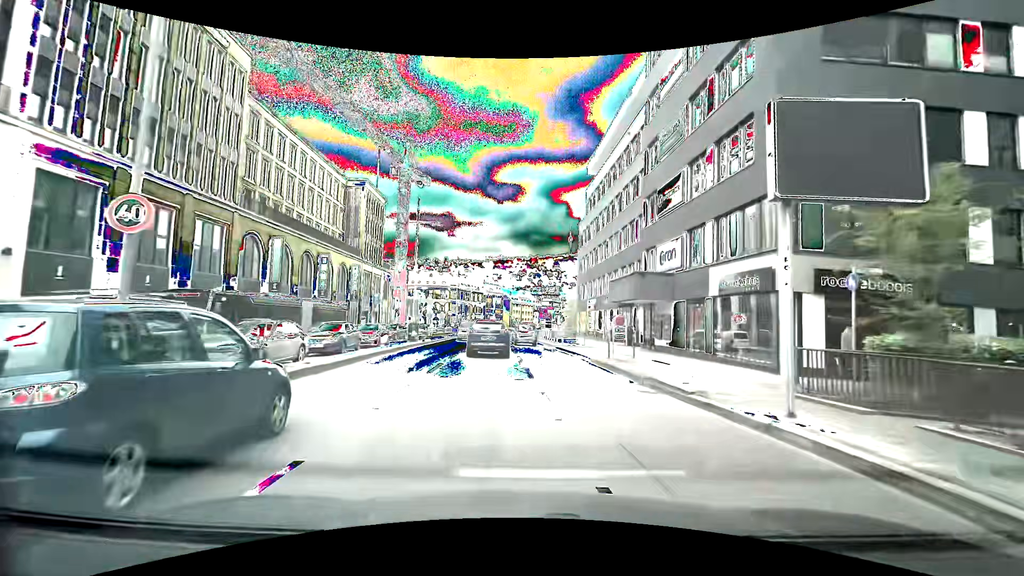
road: primary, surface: asphalt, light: Day
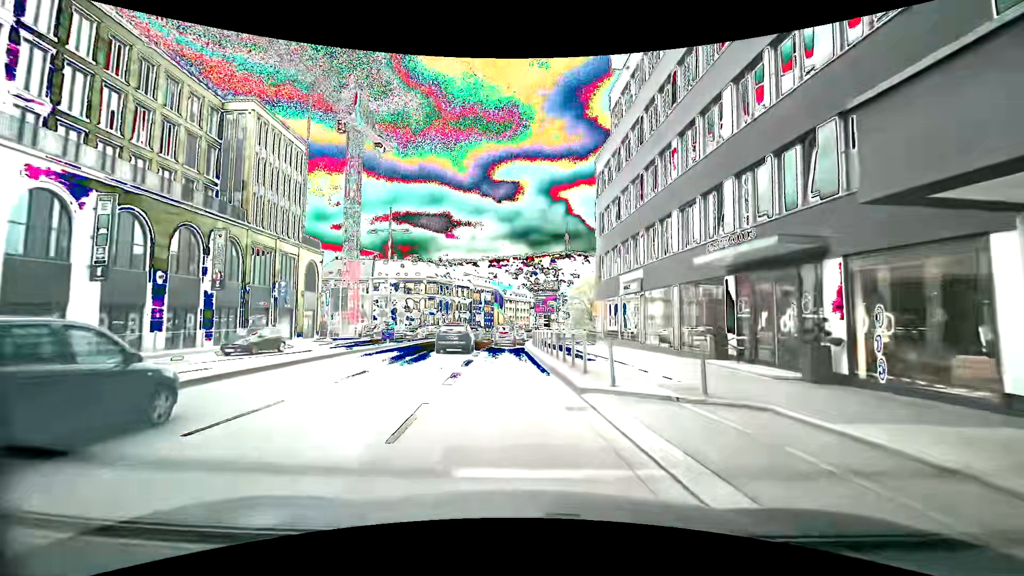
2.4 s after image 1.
(+0.7, +25.7) m; 0°
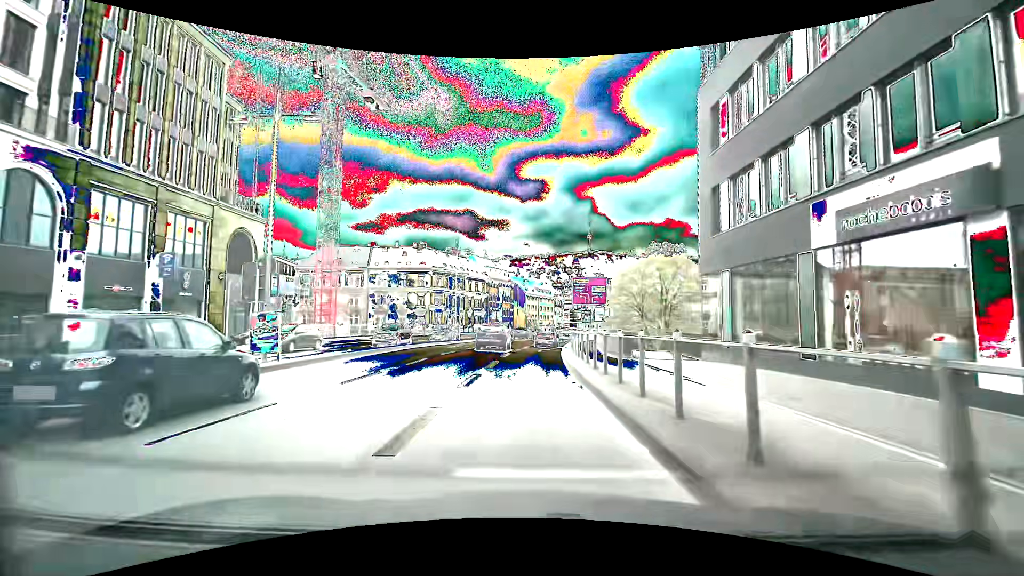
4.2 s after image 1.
(-0.8, +19.0) m; -3°
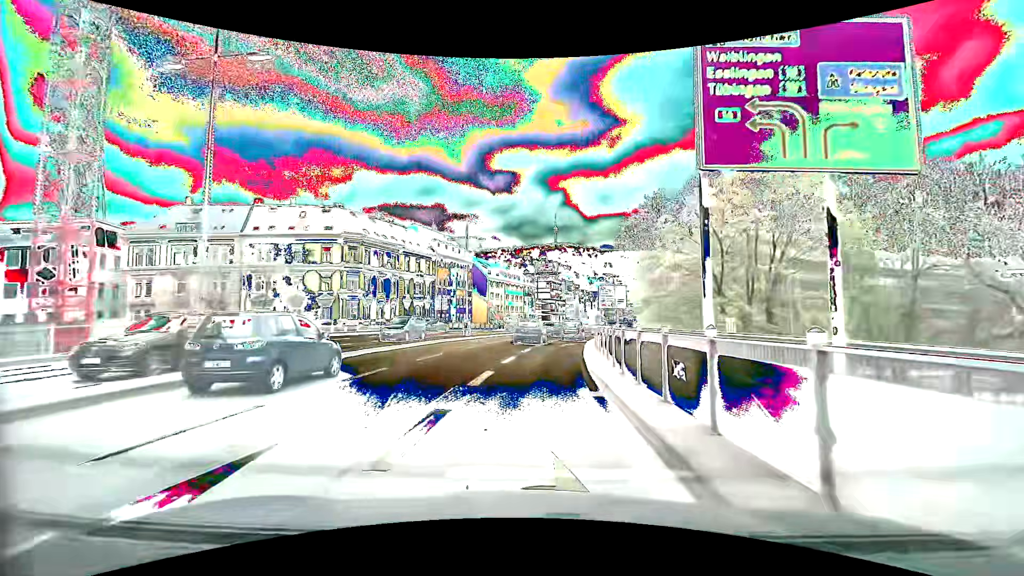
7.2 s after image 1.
(+0.8, +30.5) m; +4°
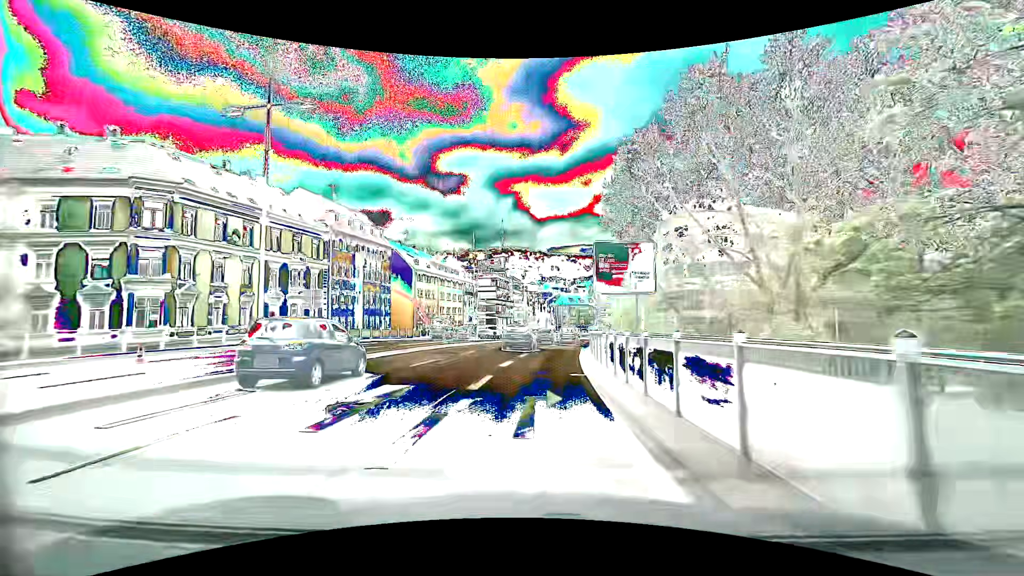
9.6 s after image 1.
(+1.2, +24.2) m; +5°
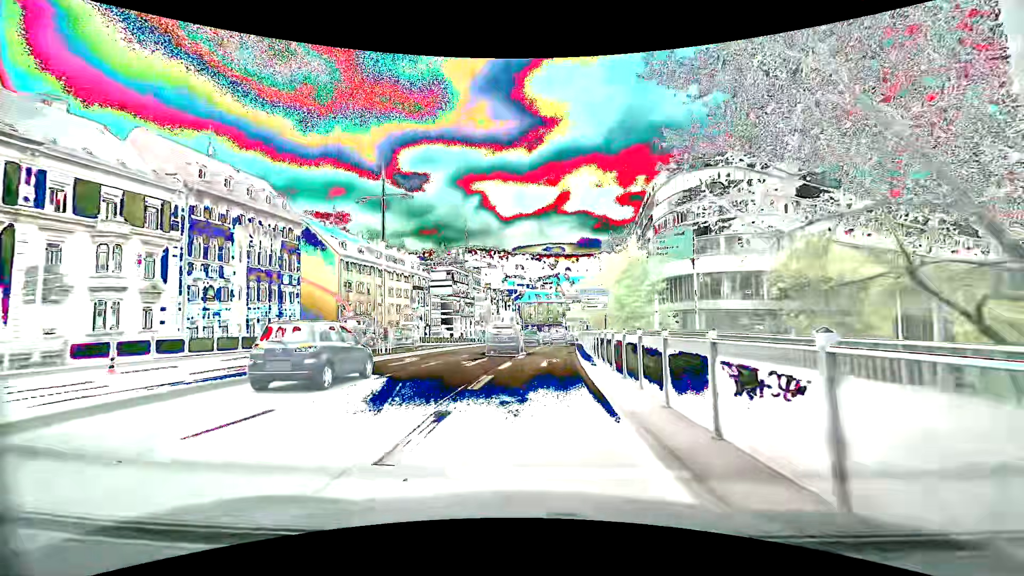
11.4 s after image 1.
(+0.7, +18.3) m; +4°
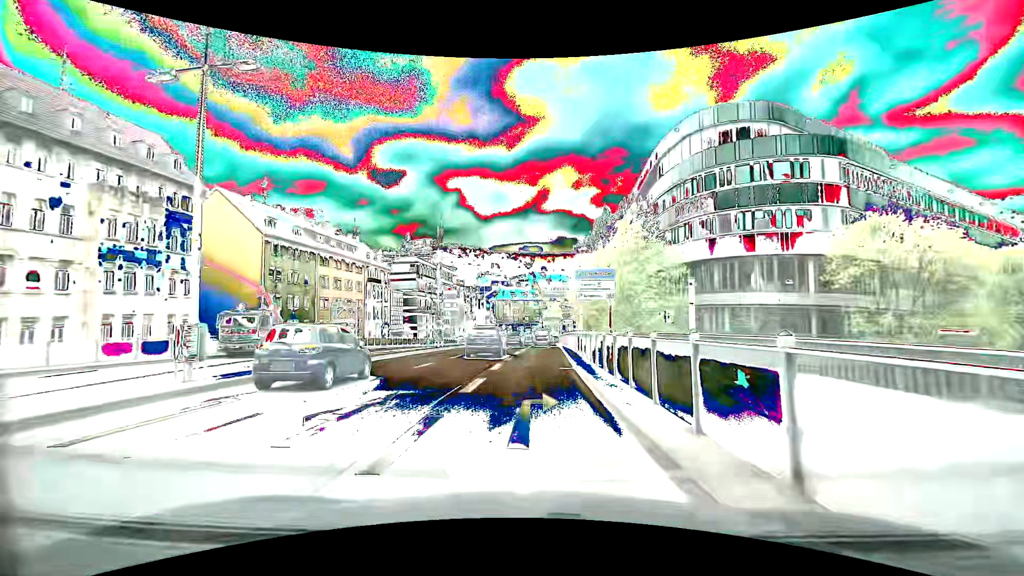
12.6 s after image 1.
(+0.4, +12.2) m; +3°
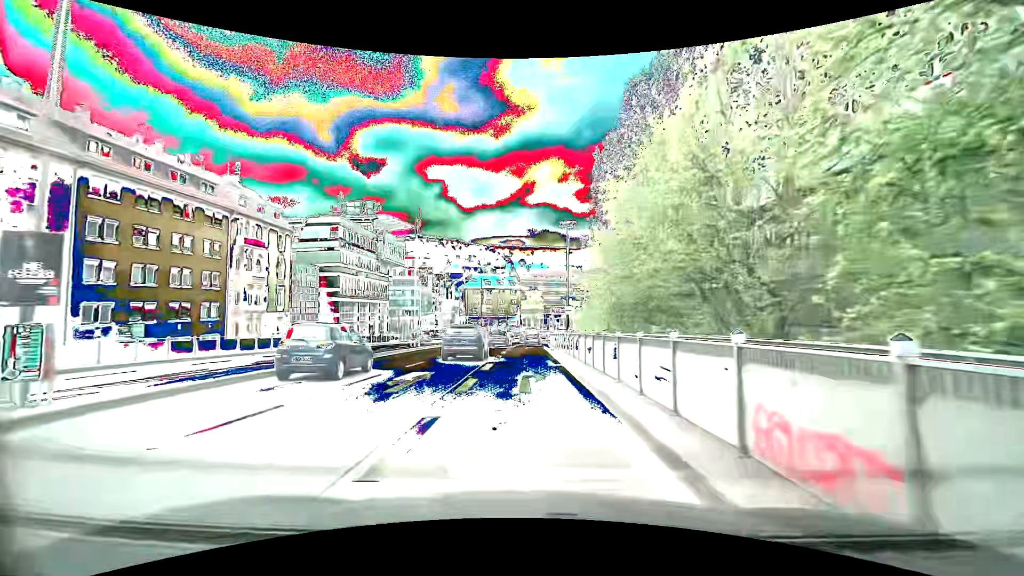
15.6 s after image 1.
(+0.9, +30.2) m; +3°
